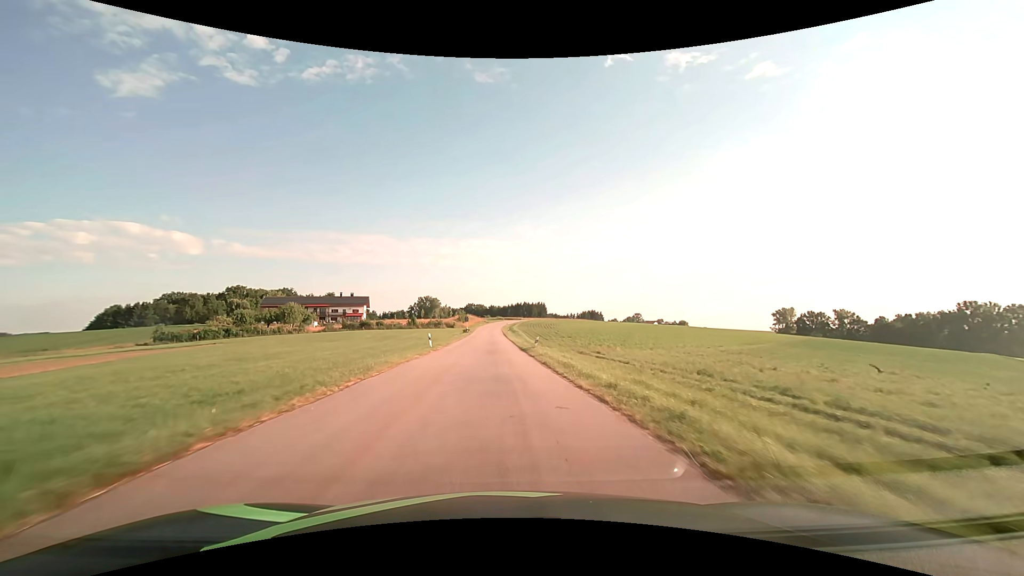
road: tertiary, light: Day
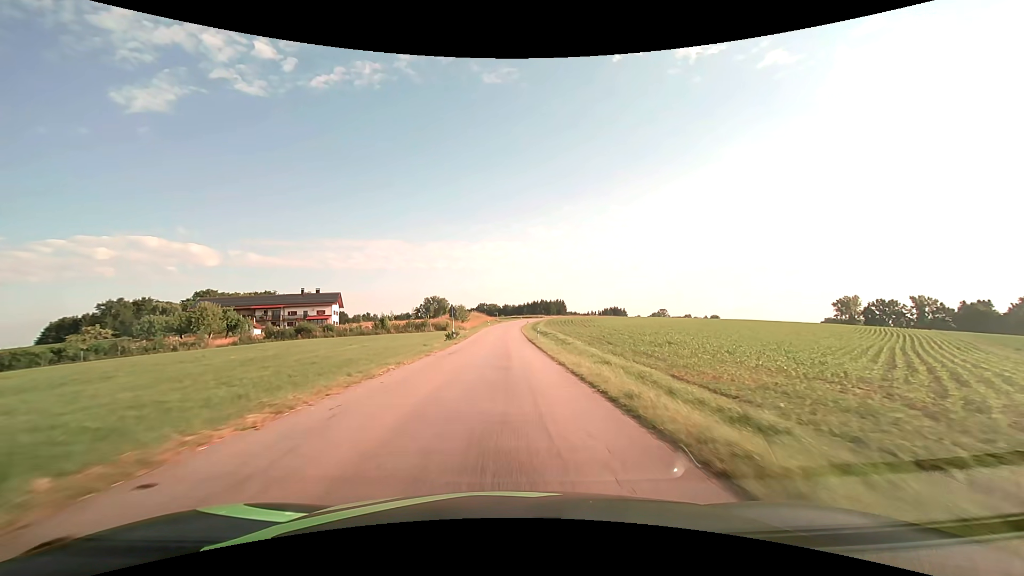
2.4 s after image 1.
(-1.1, +43.4) m; -2°
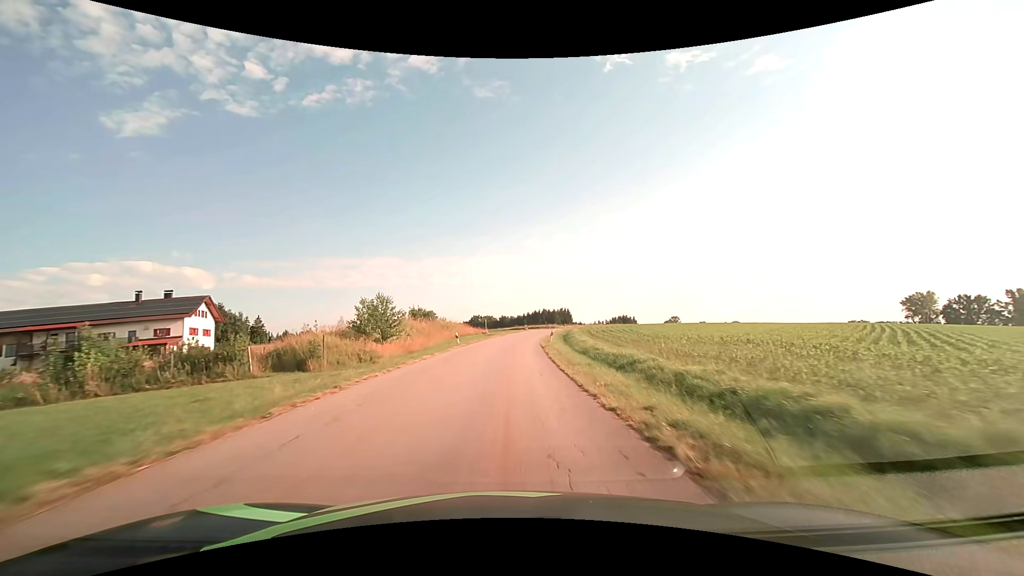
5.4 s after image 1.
(+0.1, +53.5) m; 0°
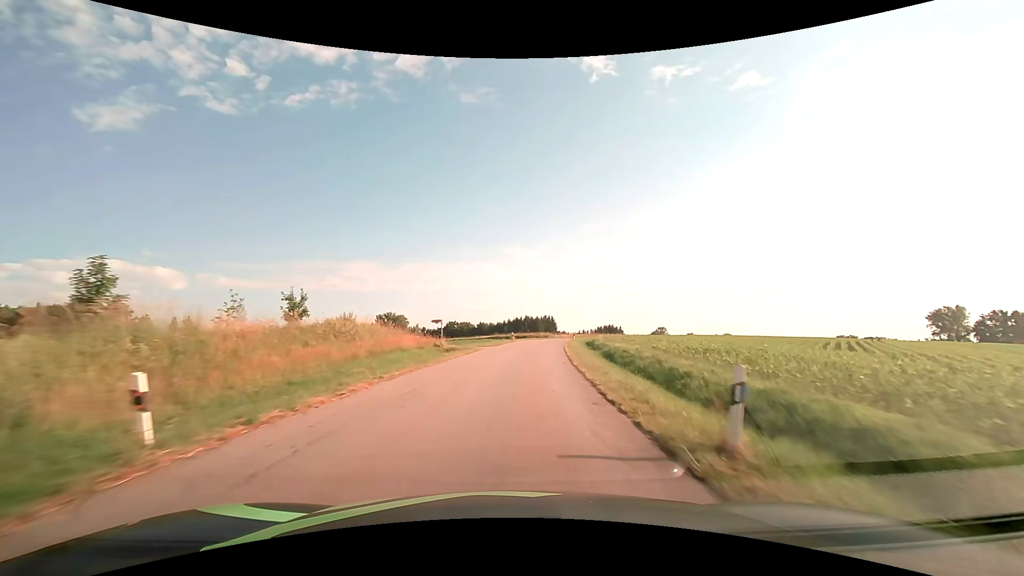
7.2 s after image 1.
(+0.2, +31.8) m; +2°
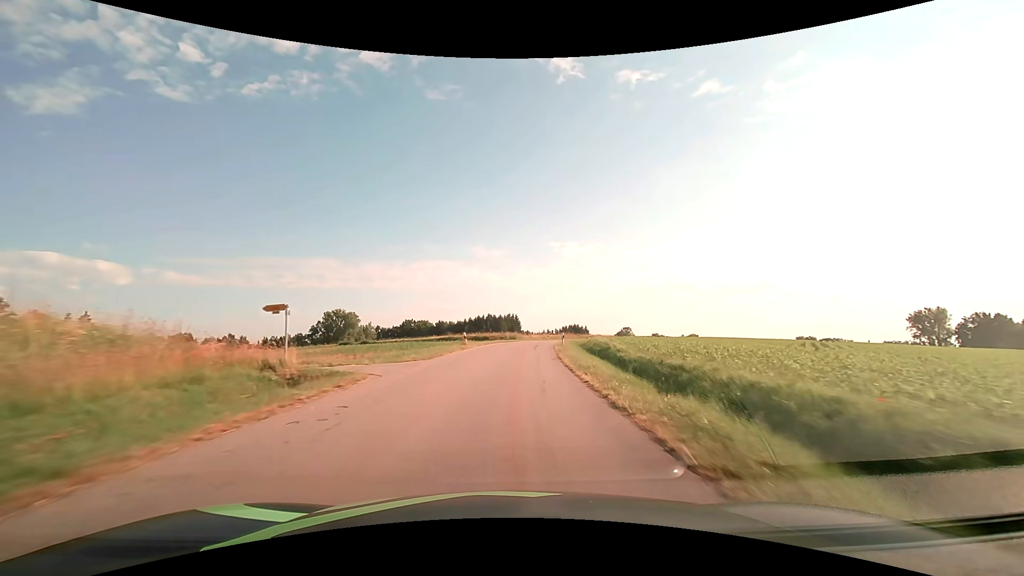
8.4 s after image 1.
(+0.9, +21.1) m; +5°
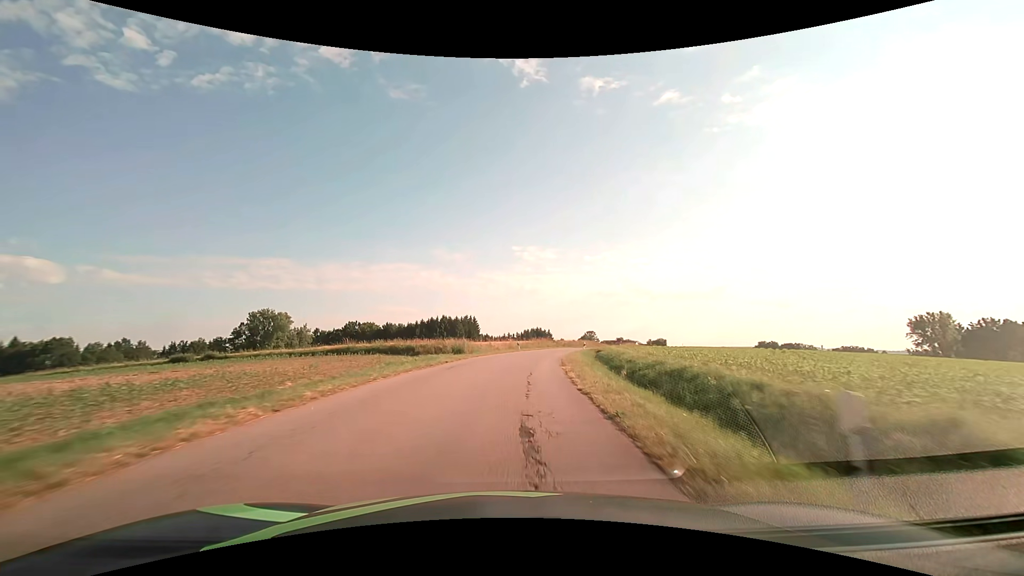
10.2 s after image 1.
(+1.3, +31.7) m; +4°
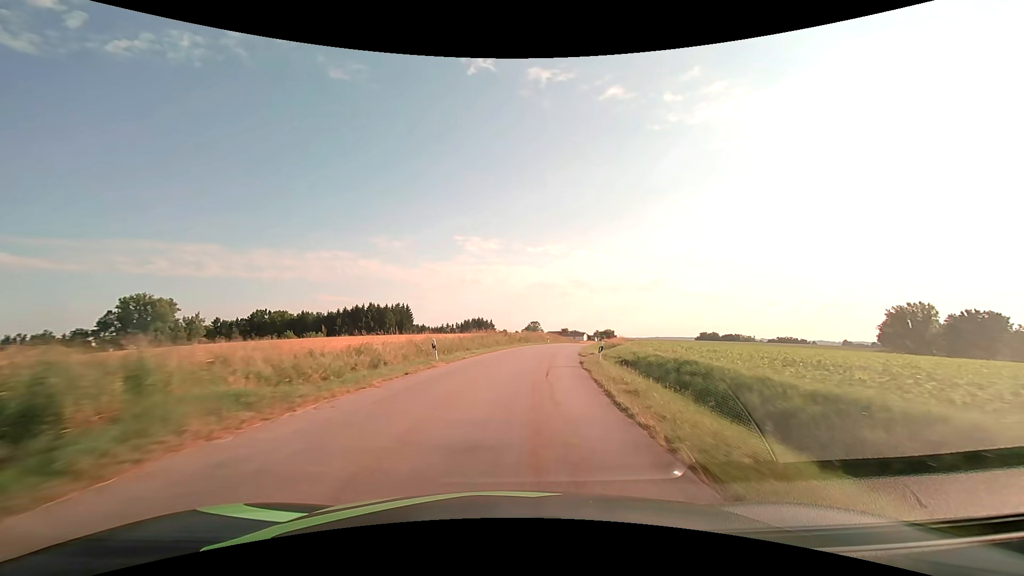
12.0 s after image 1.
(+1.6, +32.0) m; +7°
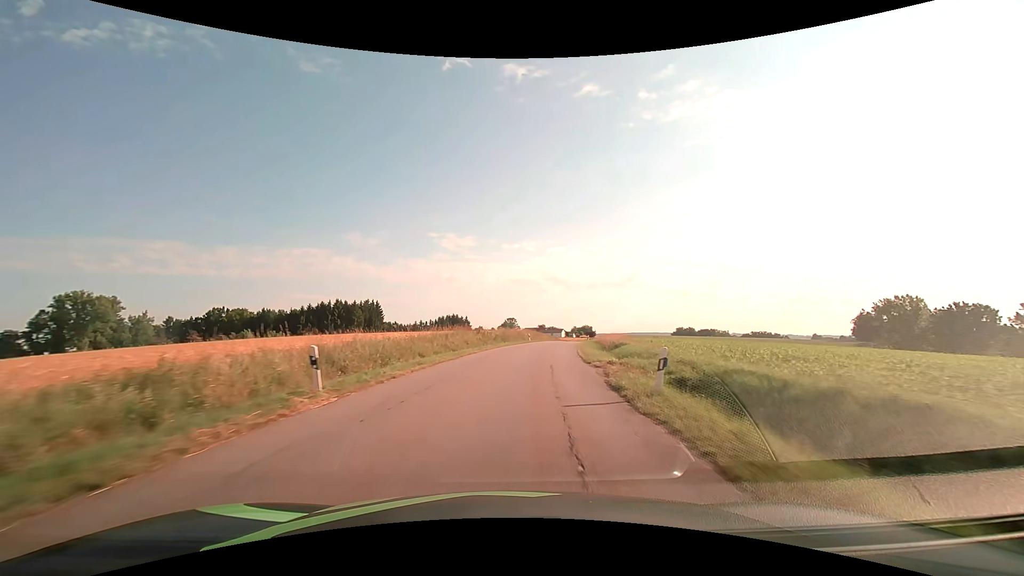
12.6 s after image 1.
(+0.2, +10.8) m; +3°
(0, +10) (+1, +20) (+2, +30) (+3, +40) (+5, +50) (+6, +60) (+8, +69) (+10, +79) (+12, +89) (+13, +99) m
